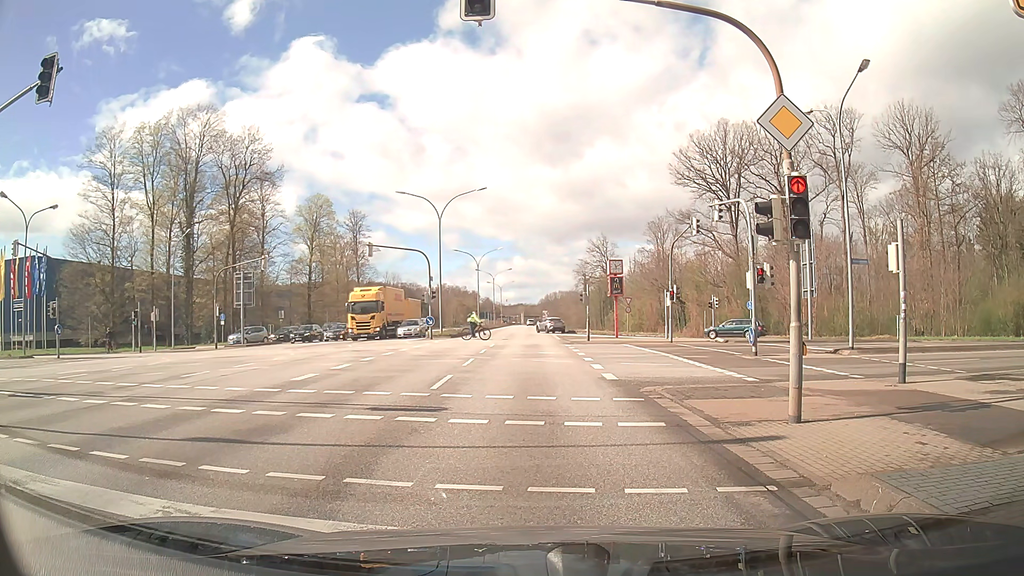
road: primary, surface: asphalt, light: Day
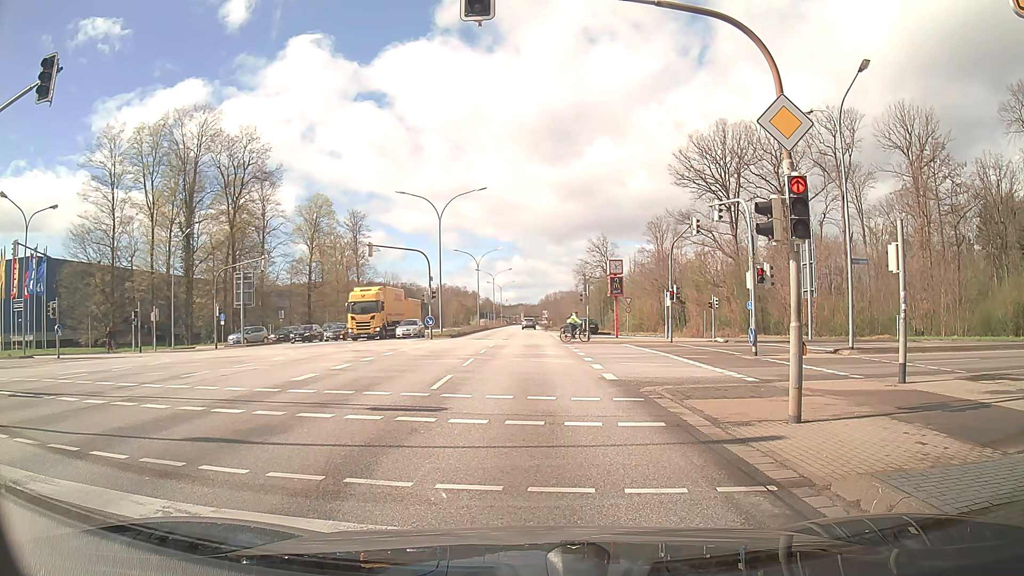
(0.0, 0.0) m; 0°
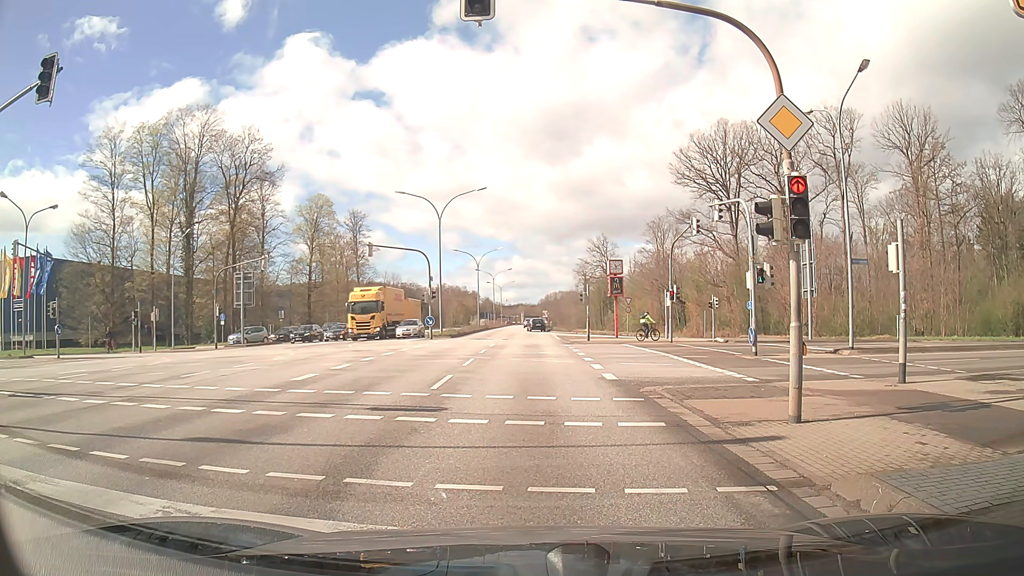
(0.0, 0.0) m; 0°
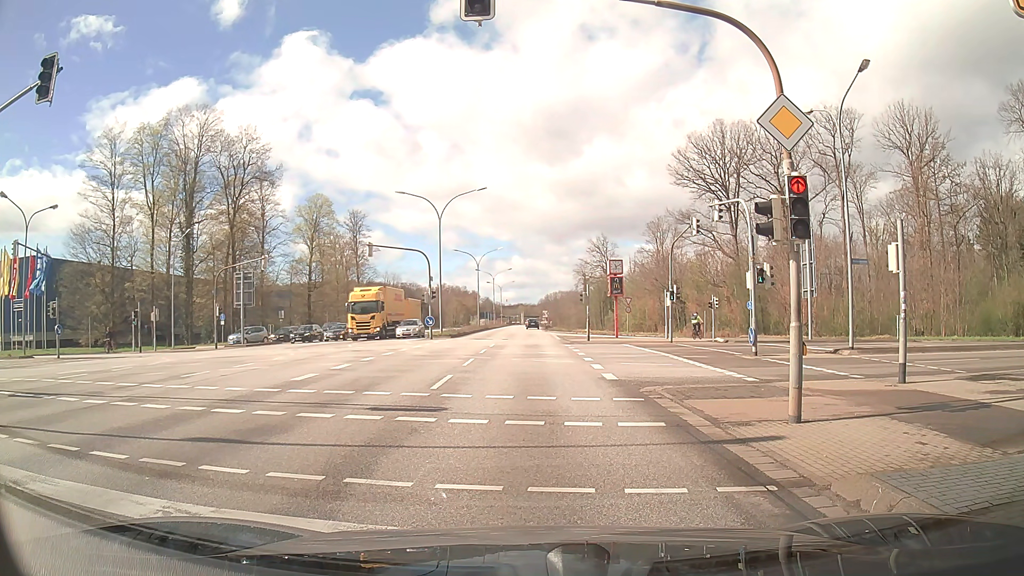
(0.0, 0.0) m; 0°
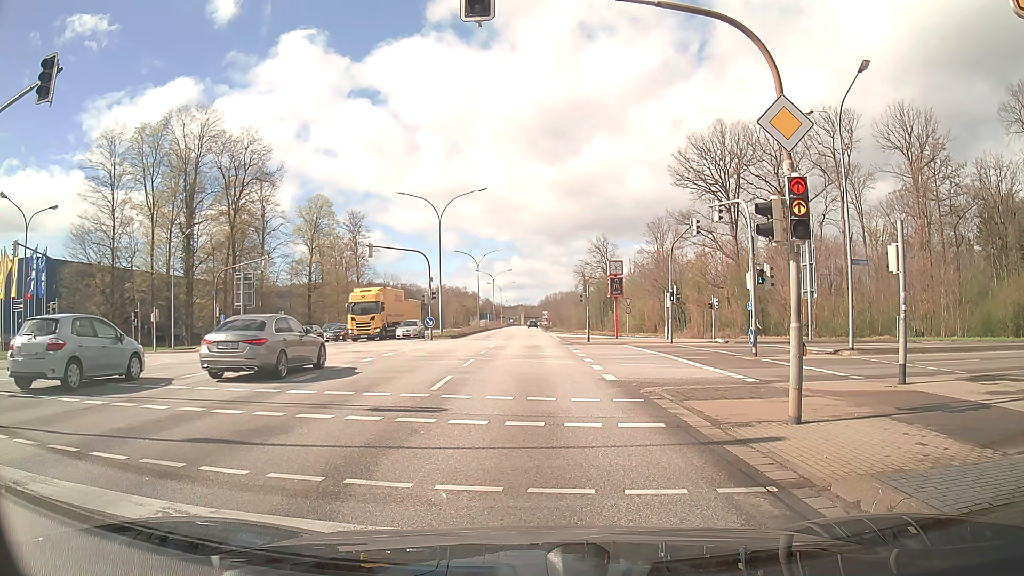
(0.0, 0.0) m; 0°
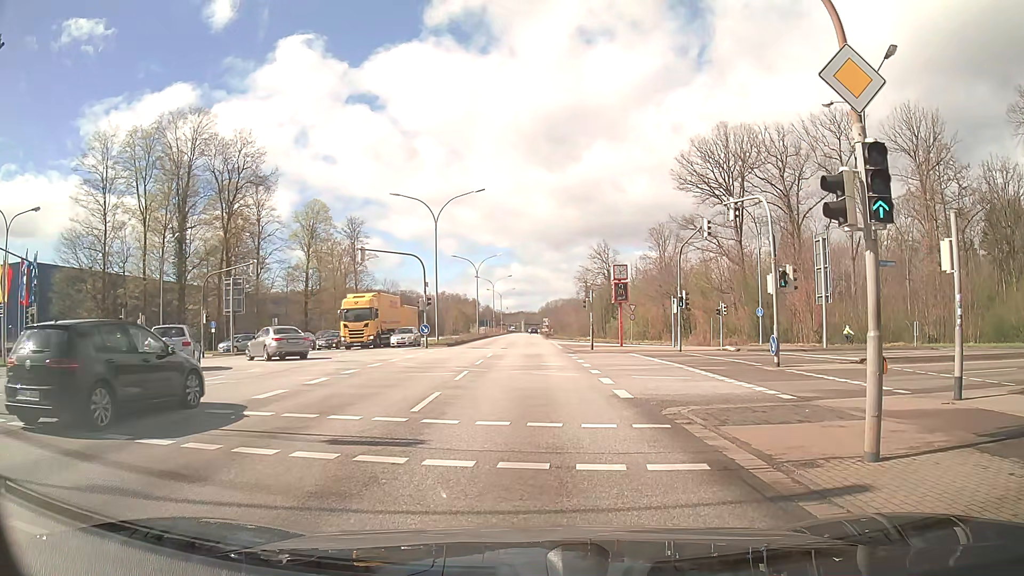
(0.0, +2.4) m; 0°
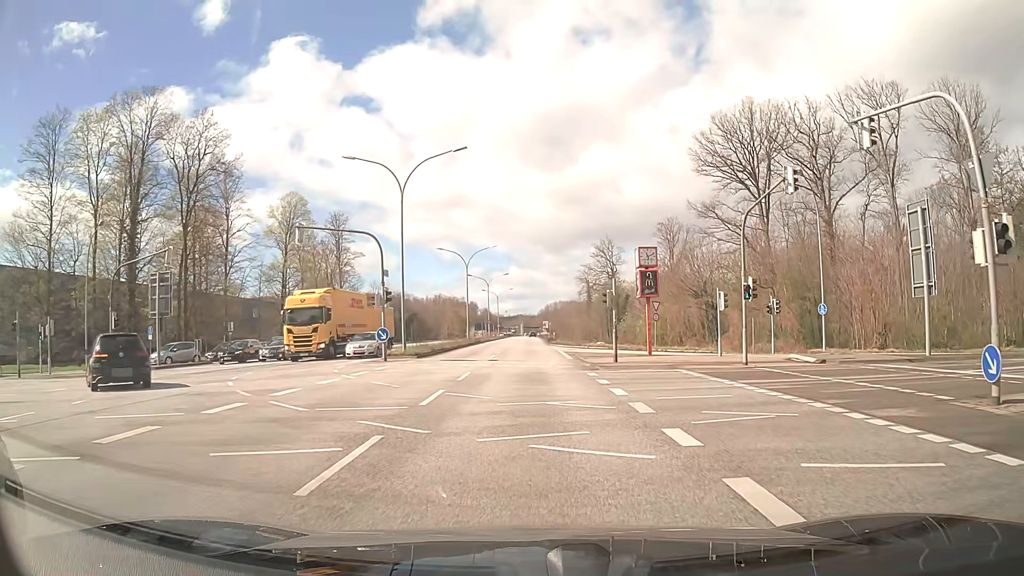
(+0.1, +11.7) m; 0°
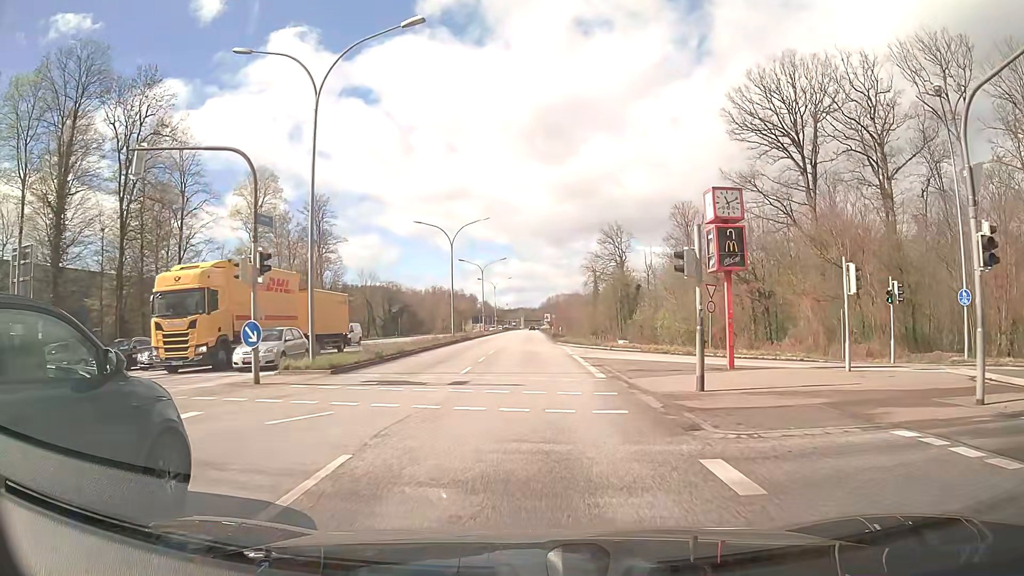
(+0.2, +14.3) m; +1°
(0, +10) (0, +20) (0, +30) (0, +40) (0, +50) (0, +60) (0, +70) (0, +80) (0, +90) (0, +100) m
